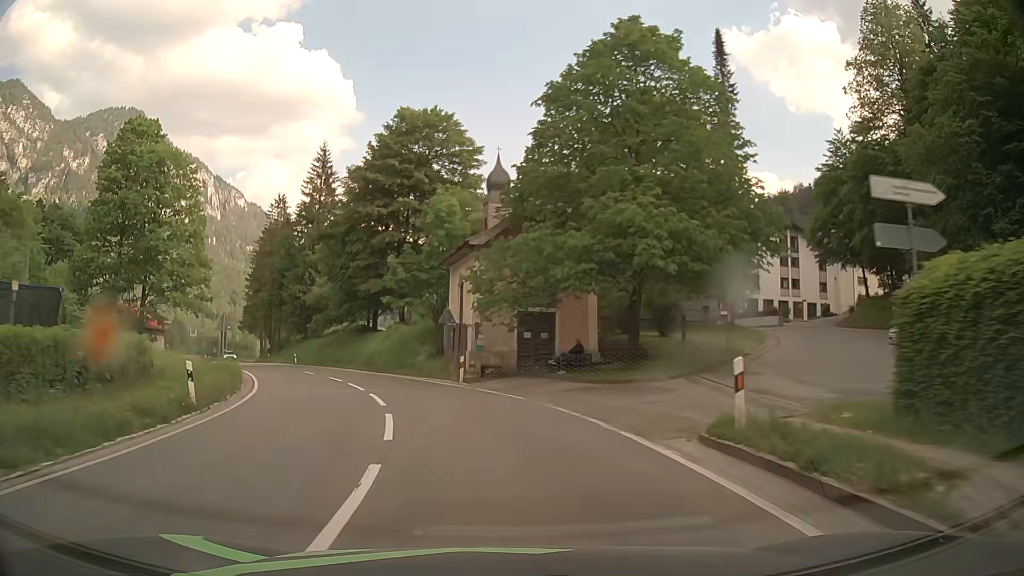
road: primary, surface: asphalt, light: Day
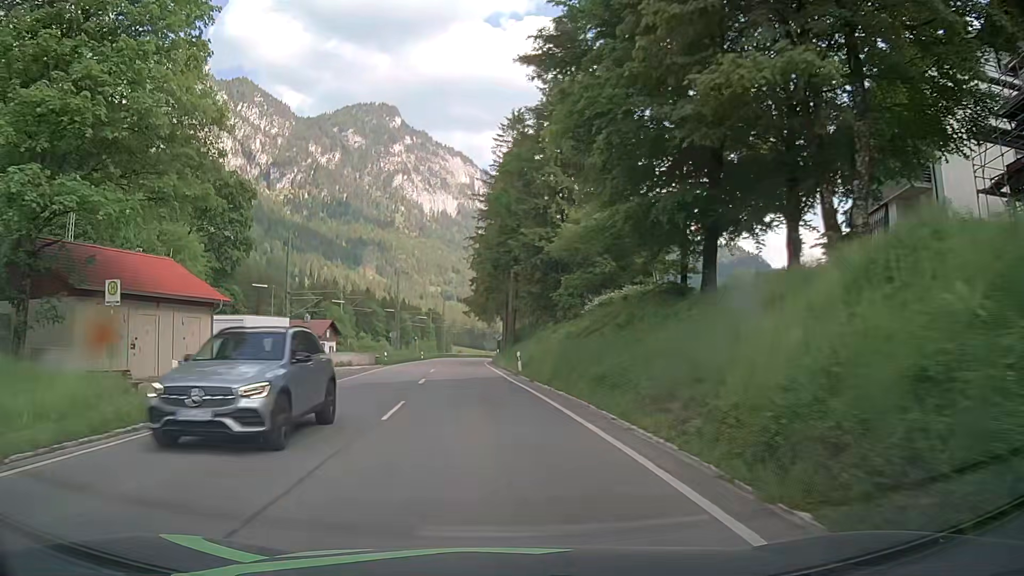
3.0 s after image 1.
(-8.1, +37.0) m; -23°
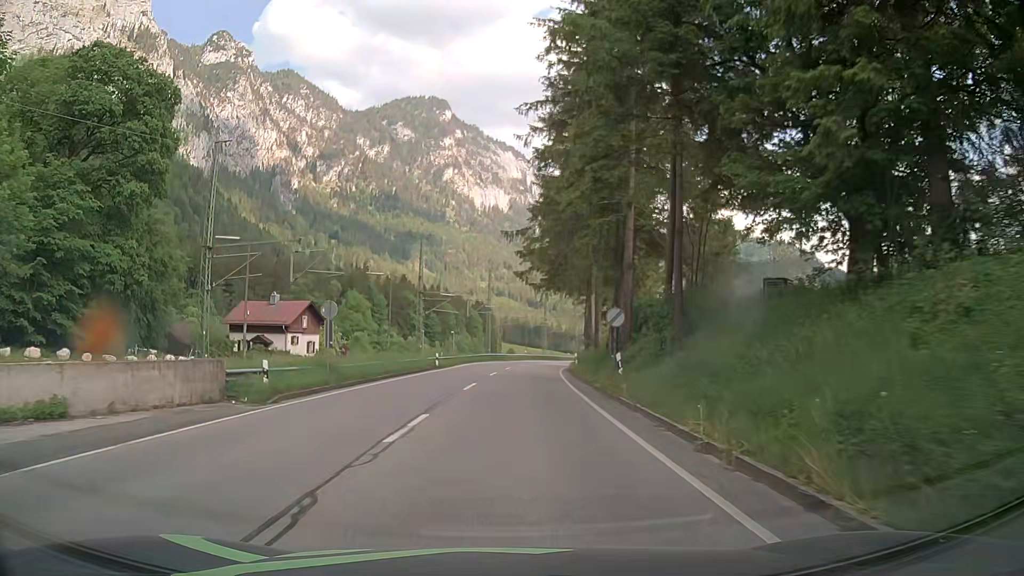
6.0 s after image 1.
(-2.3, +38.7) m; -5°
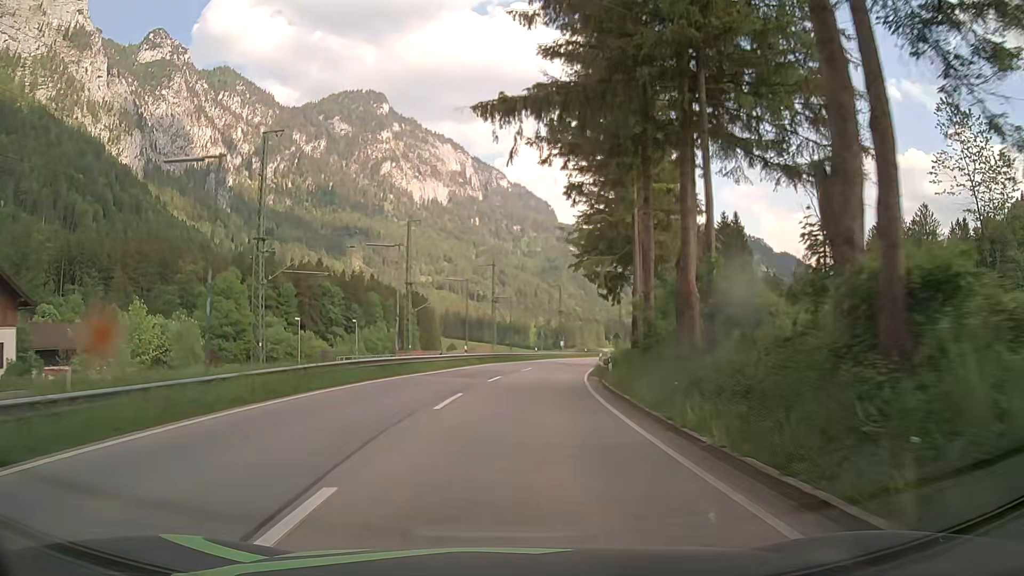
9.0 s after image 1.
(+1.5, +43.4) m; +5°
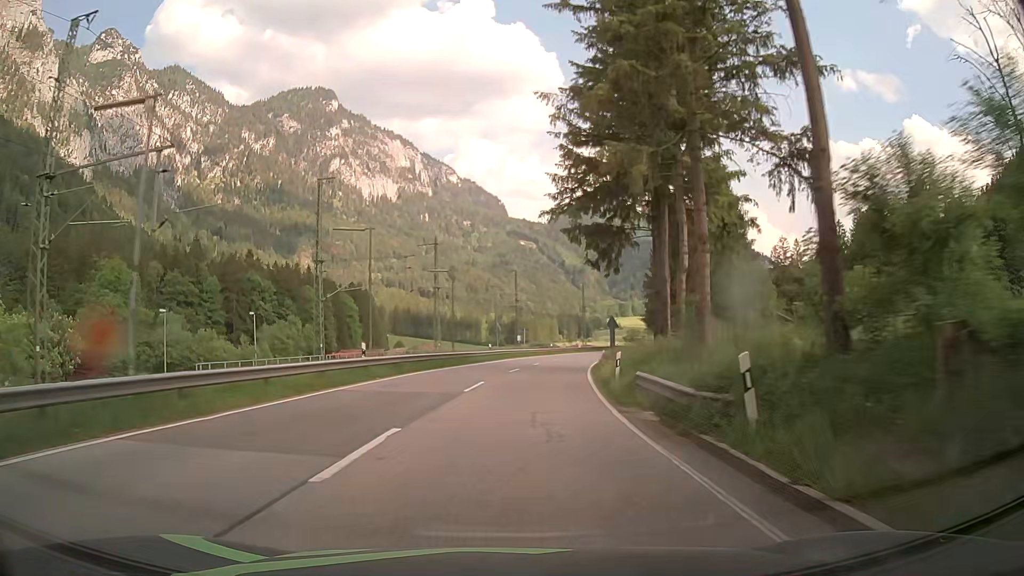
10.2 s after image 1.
(+0.7, +19.7) m; +4°
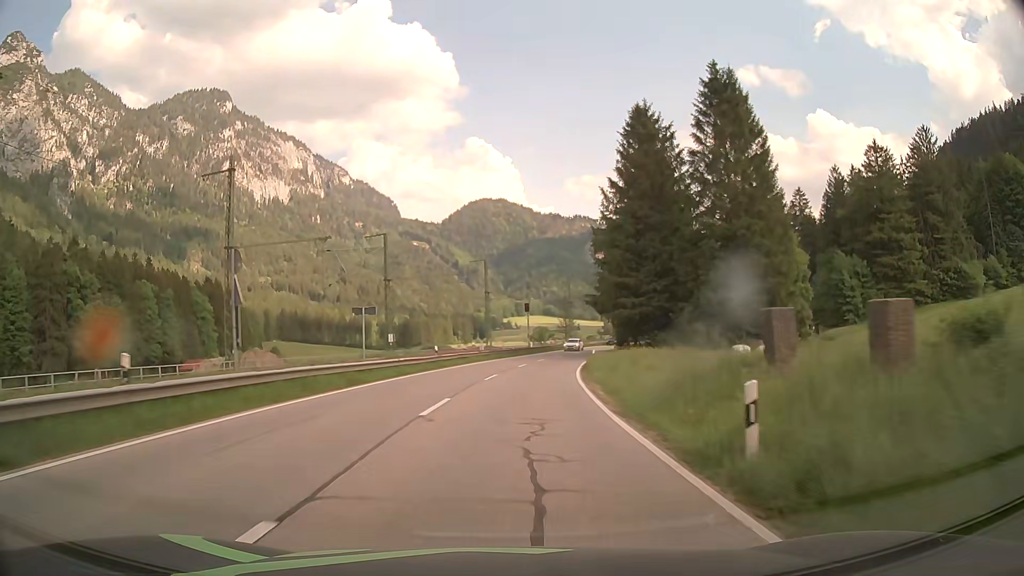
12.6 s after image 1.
(+3.2, +41.0) m; +9°
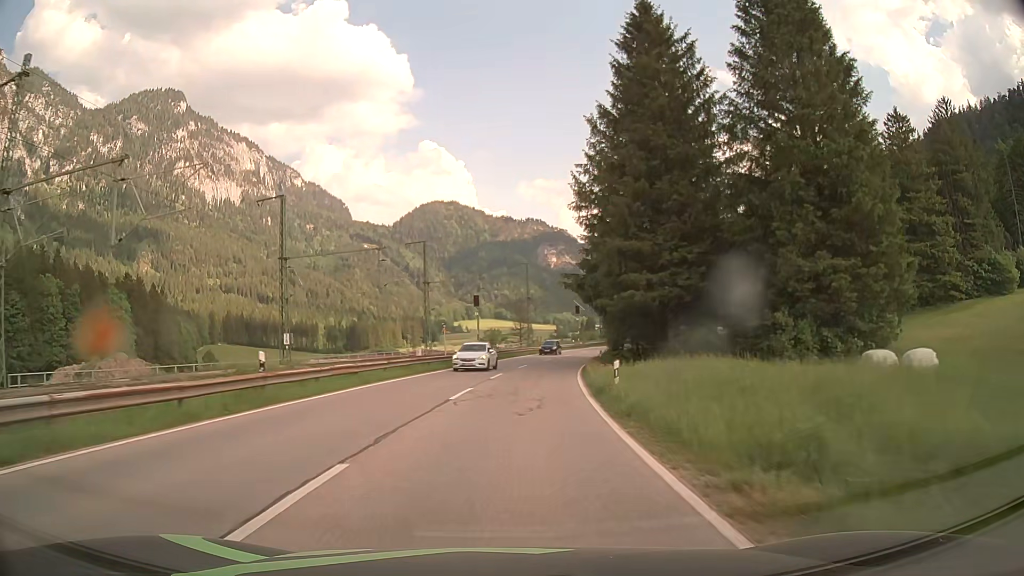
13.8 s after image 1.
(+0.7, +21.7) m; +4°
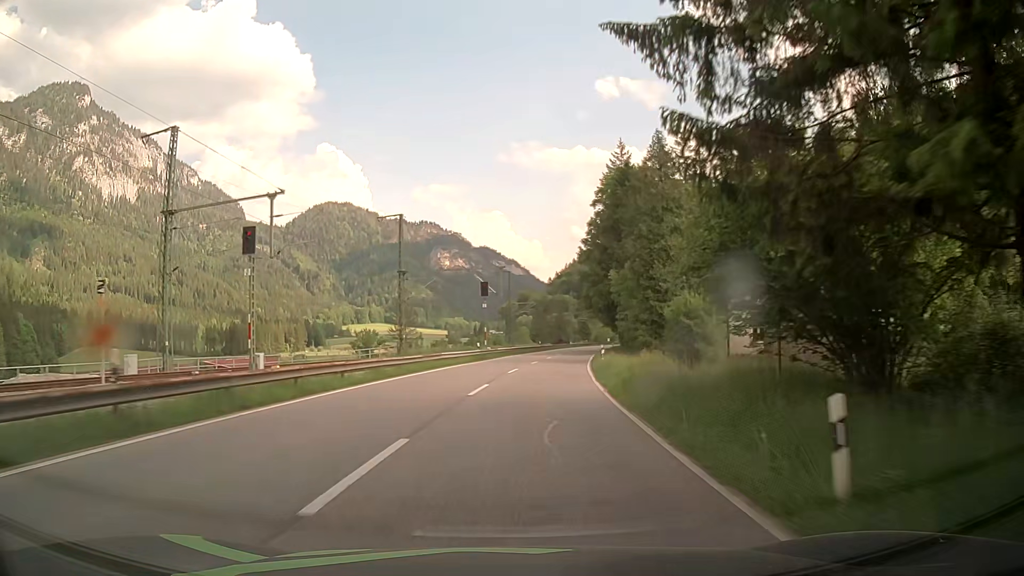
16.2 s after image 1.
(+3.5, +46.0) m; +9°
(0, +10) (+1, +20) (+2, +30) (+3, +40) (+4, +50) (+6, +60) (+8, +69) (+10, +79) (+12, +89) (+14, +99) m
